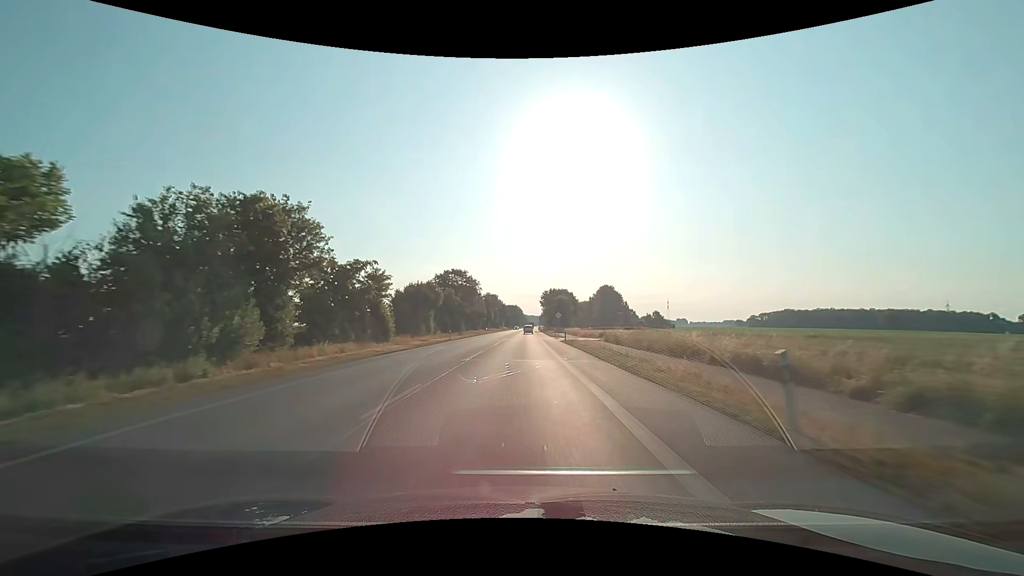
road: primary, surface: asphalt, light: Day
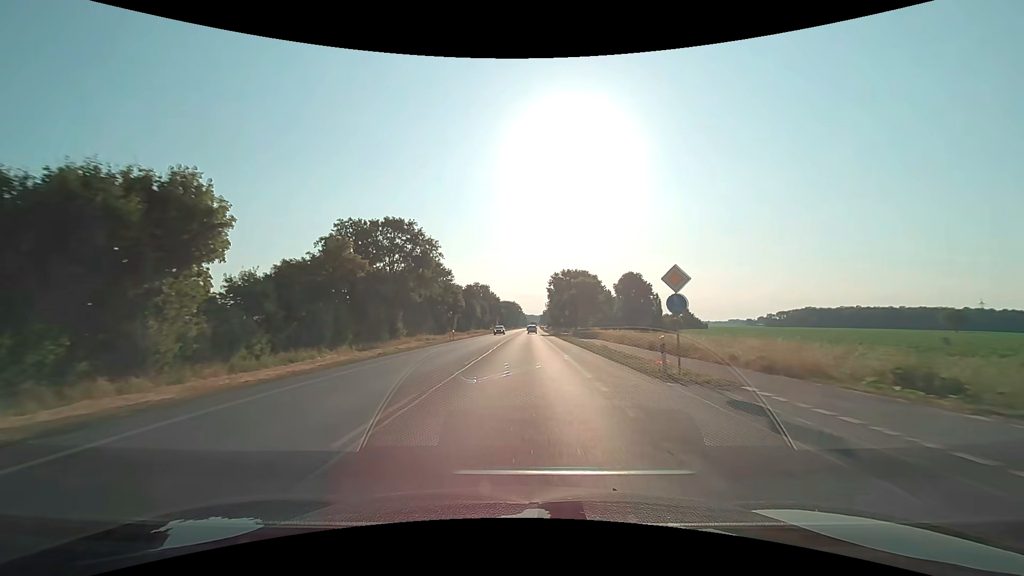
(+0.1, +49.5) m; 0°
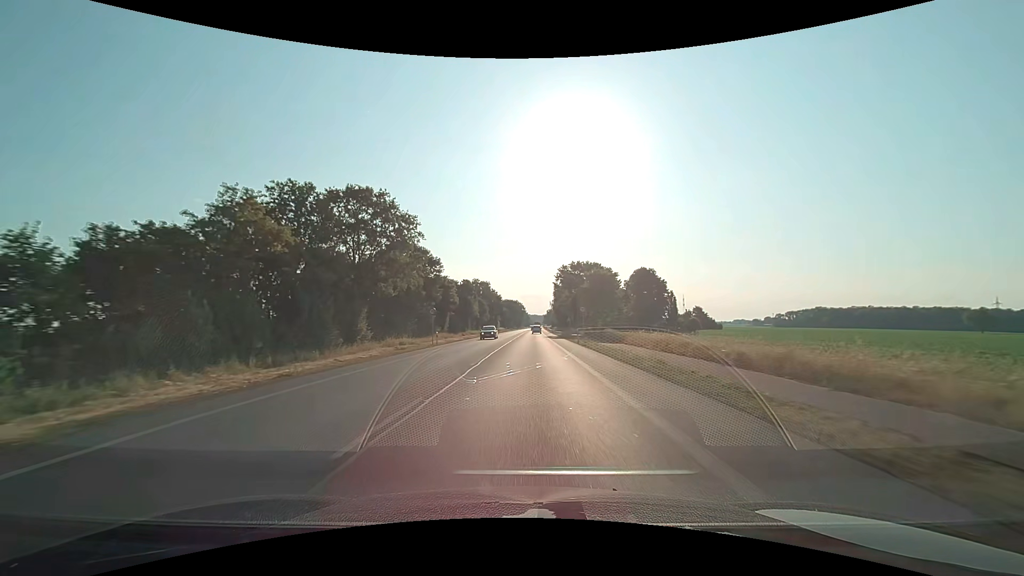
(-0.1, +12.3) m; -1°
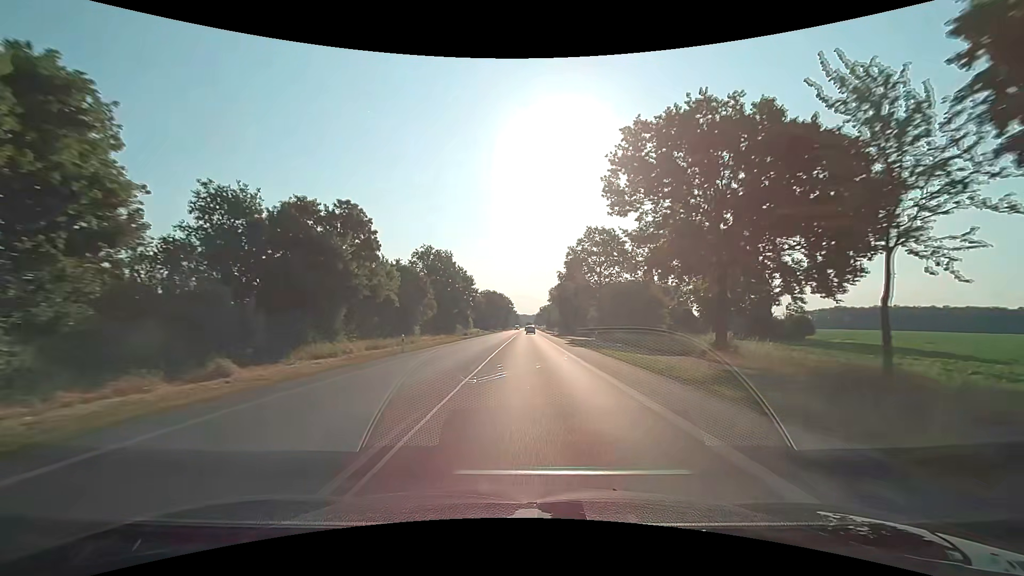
(+0.6, +62.0) m; +1°
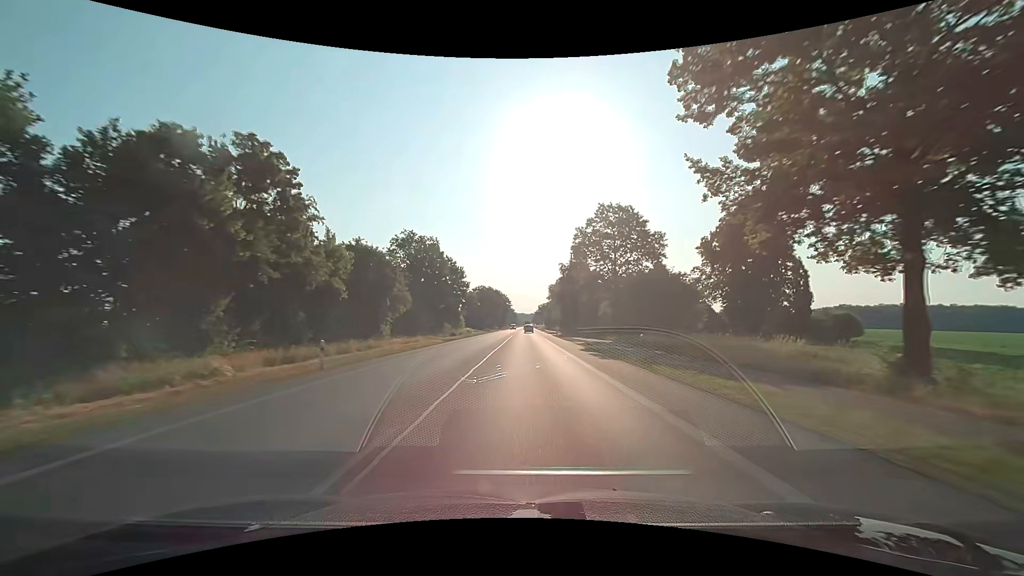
(0.0, +12.4) m; 0°
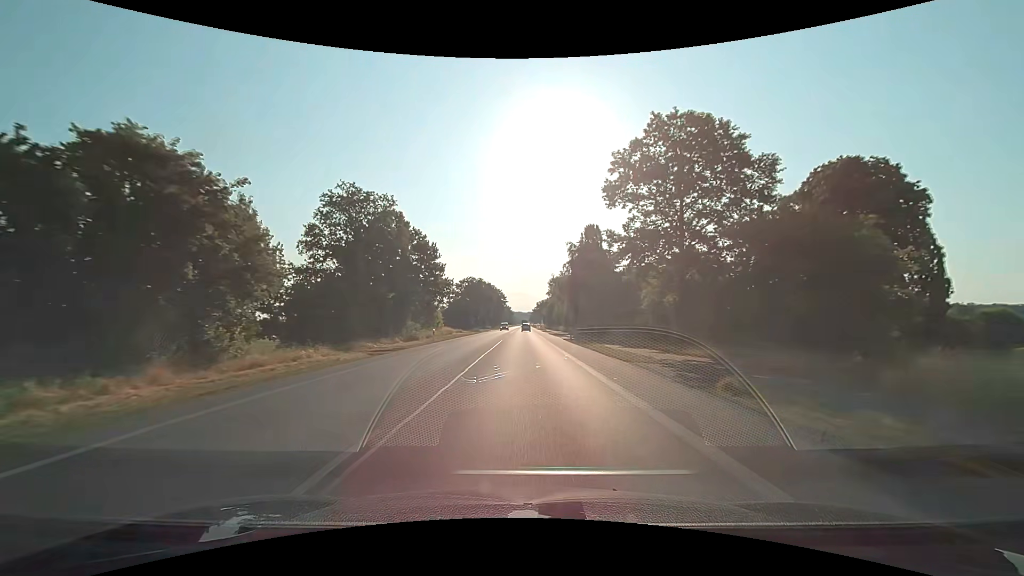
(0.0, +24.1) m; +1°
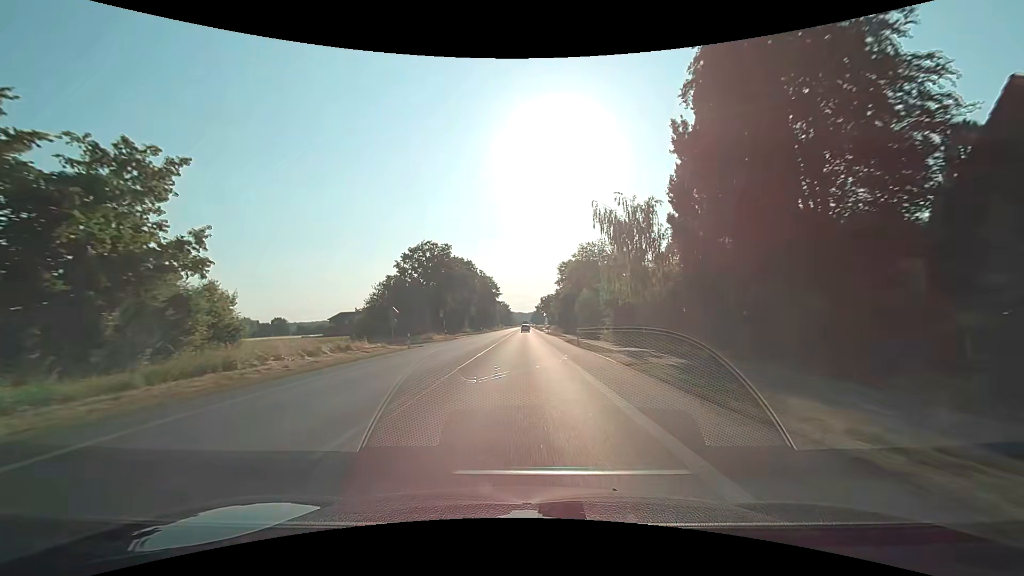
(-0.3, +56.7) m; -1°
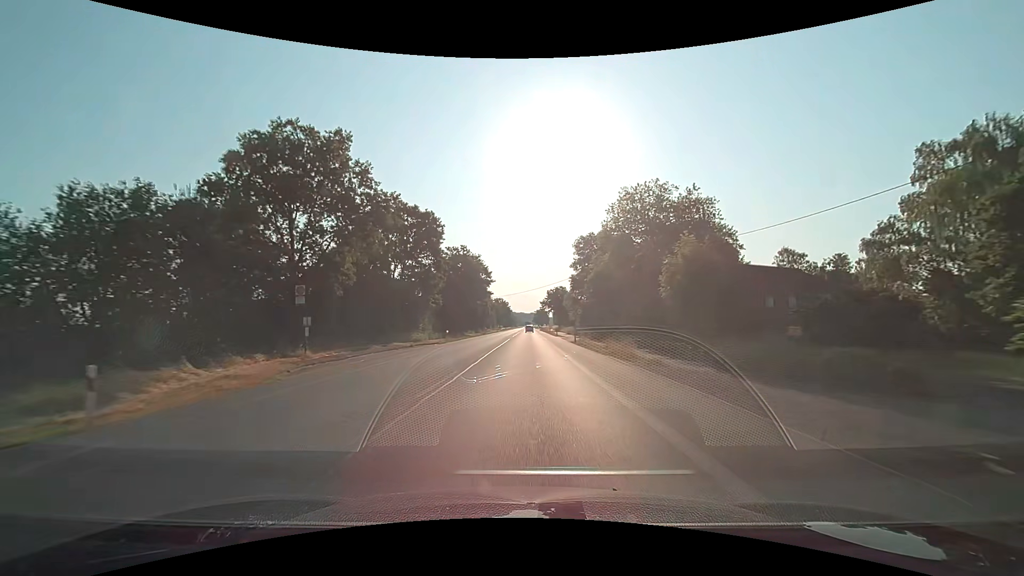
(+0.1, +43.5) m; 0°
(0, +10) (0, +20) (0, +30) (0, +40) (0, +50) (0, +60) (0, +70) (0, +80) (0, +90) (+1, +100) m
